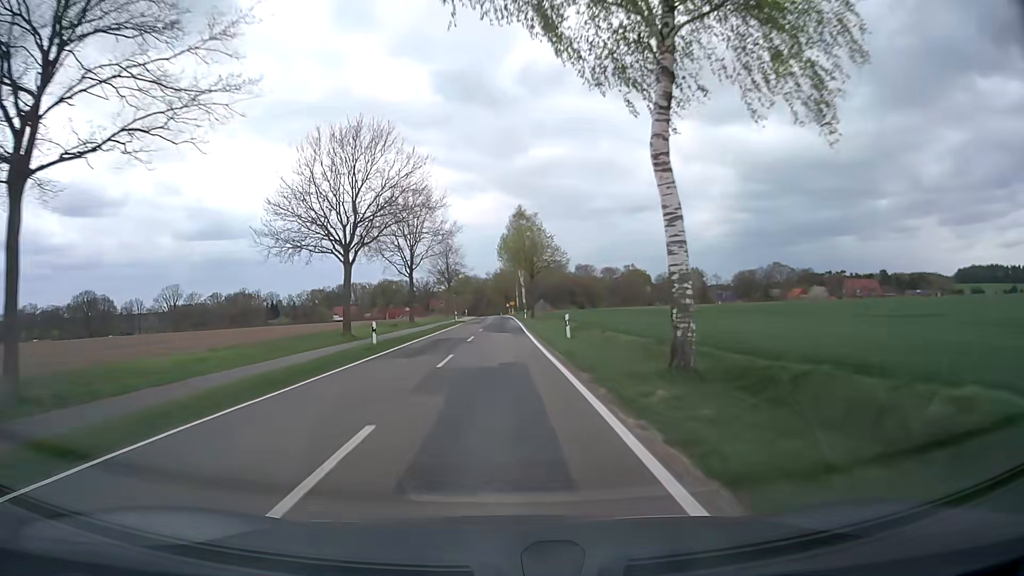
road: secondary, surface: asphalt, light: Day
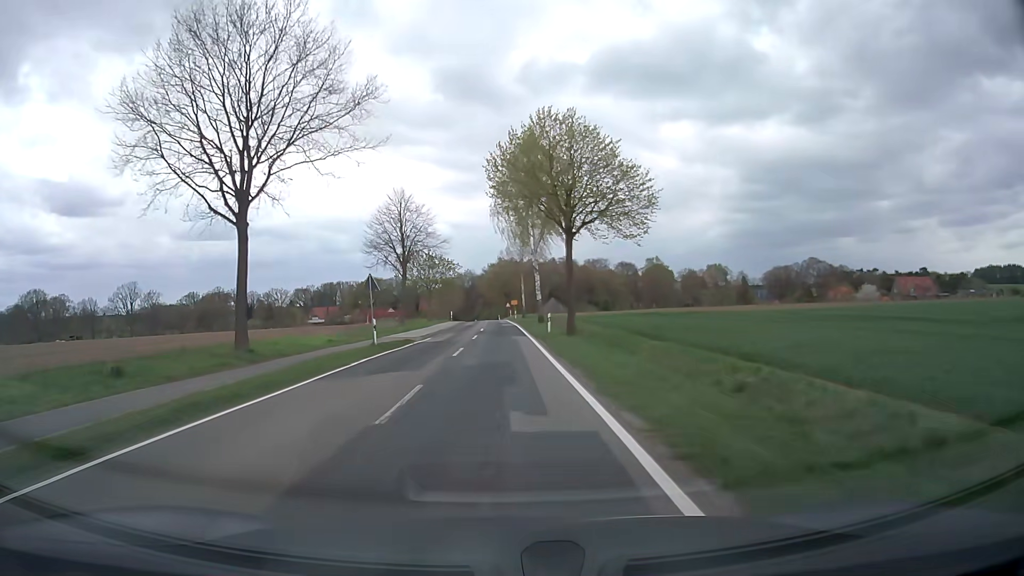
(+0.1, +43.6) m; 0°
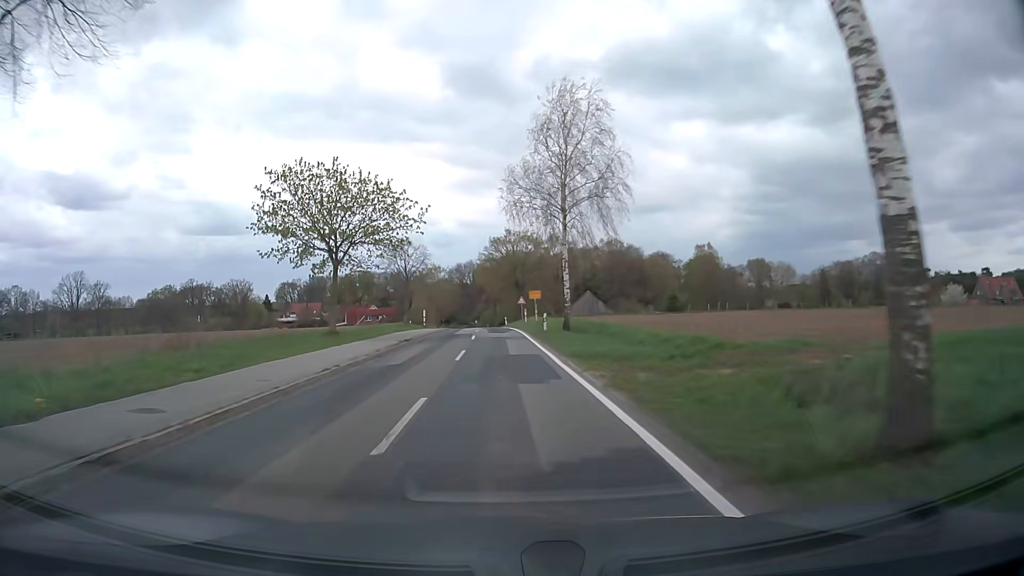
(-0.6, +49.6) m; -1°
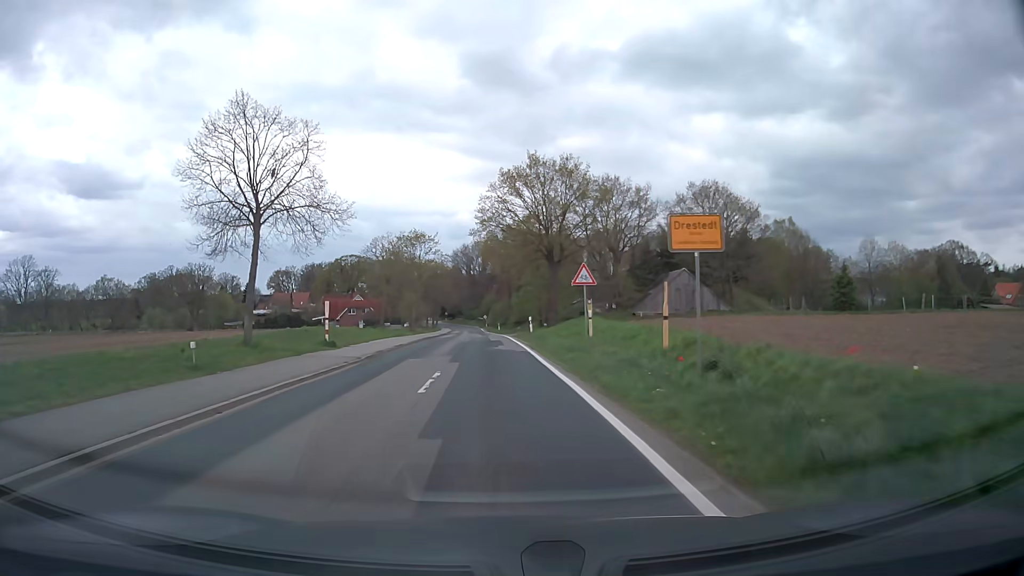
(-0.4, +42.9) m; -1°
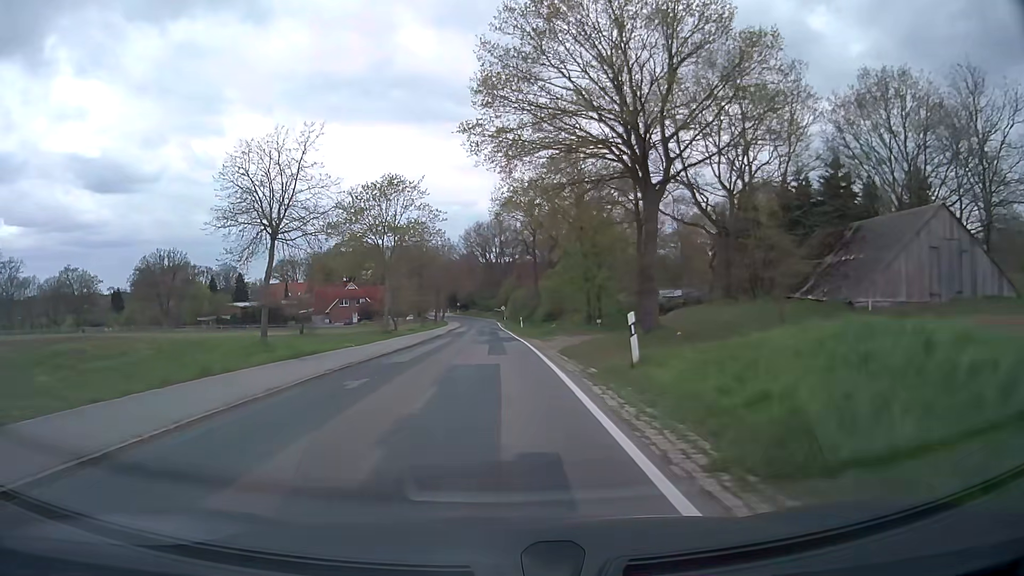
(-0.4, +29.1) m; -1°
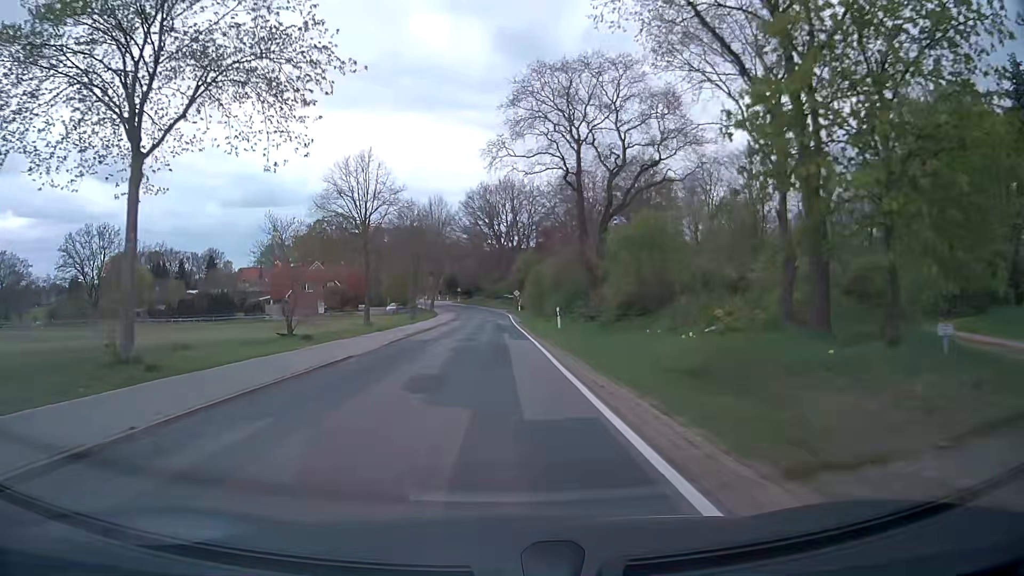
(-0.6, +36.4) m; -1°
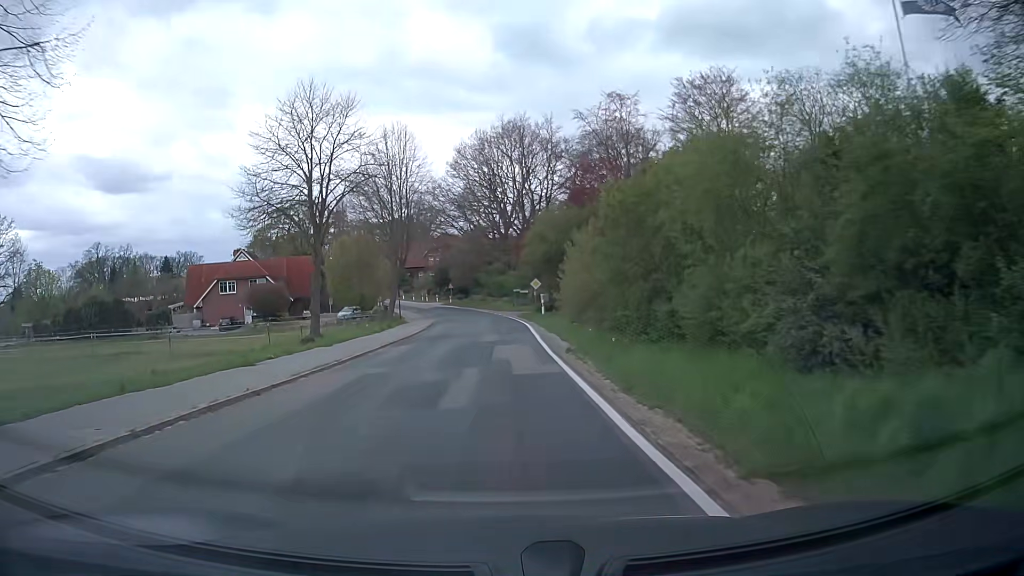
(-0.3, +36.0) m; -1°
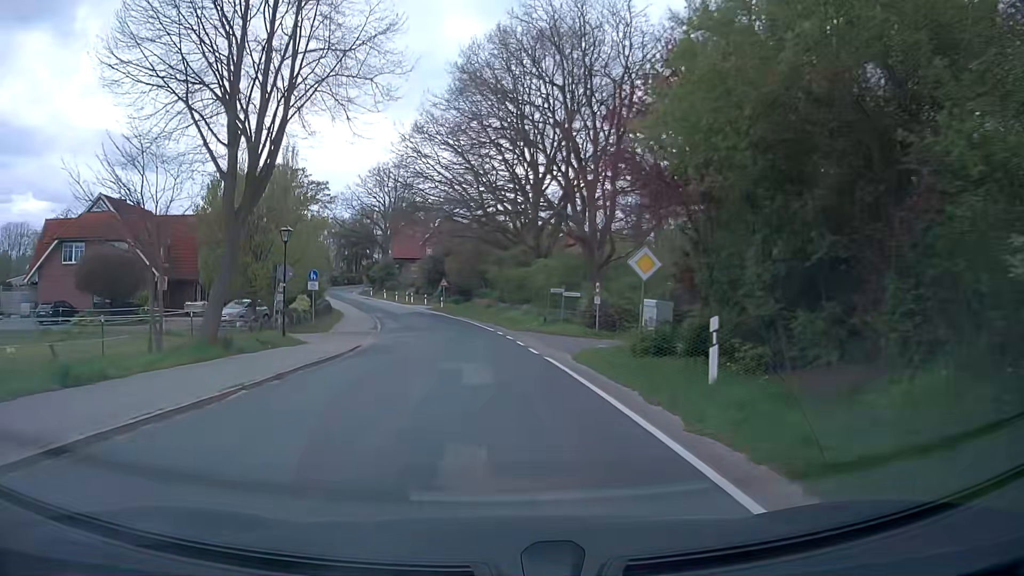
(-0.4, +34.0) m; -1°
(0, +10) (-1, +20) (-1, +30) (-3, +40) (-5, +50) (-7, +59) (-10, +69) (-13, +79) (-16, +88) (-20, +97) m
